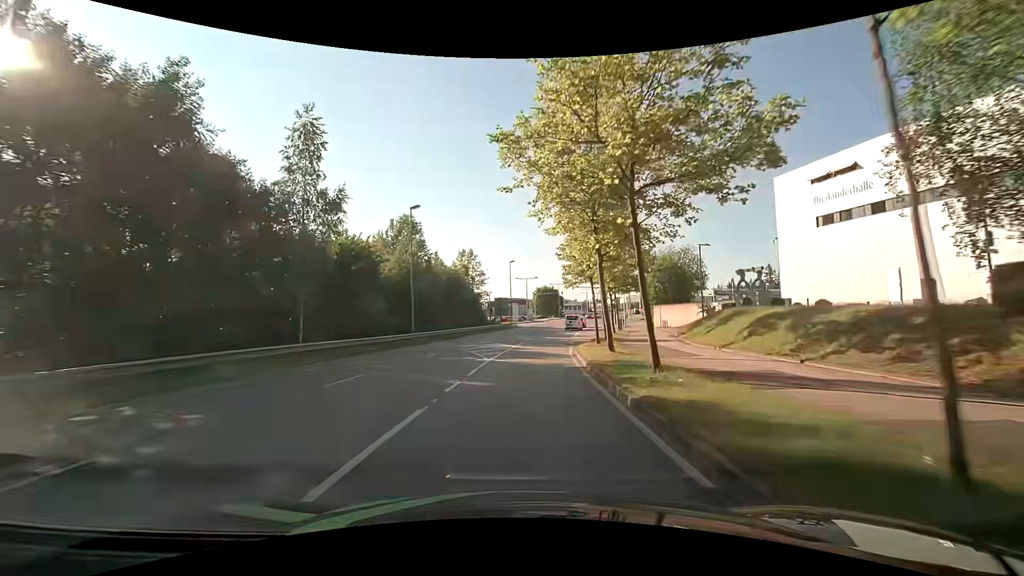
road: secondary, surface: asphalt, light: Day
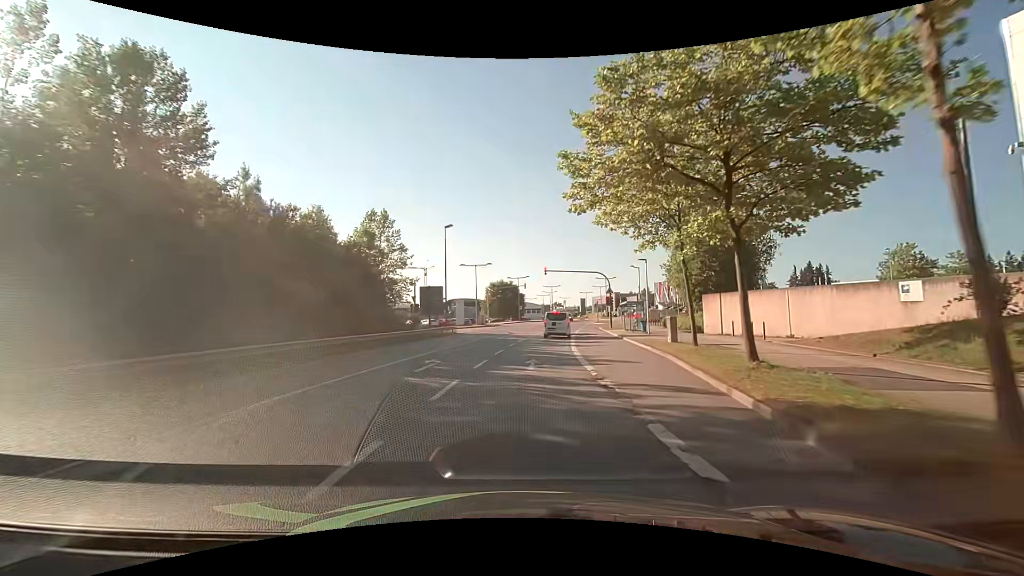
(+1.0, +29.9) m; +5°
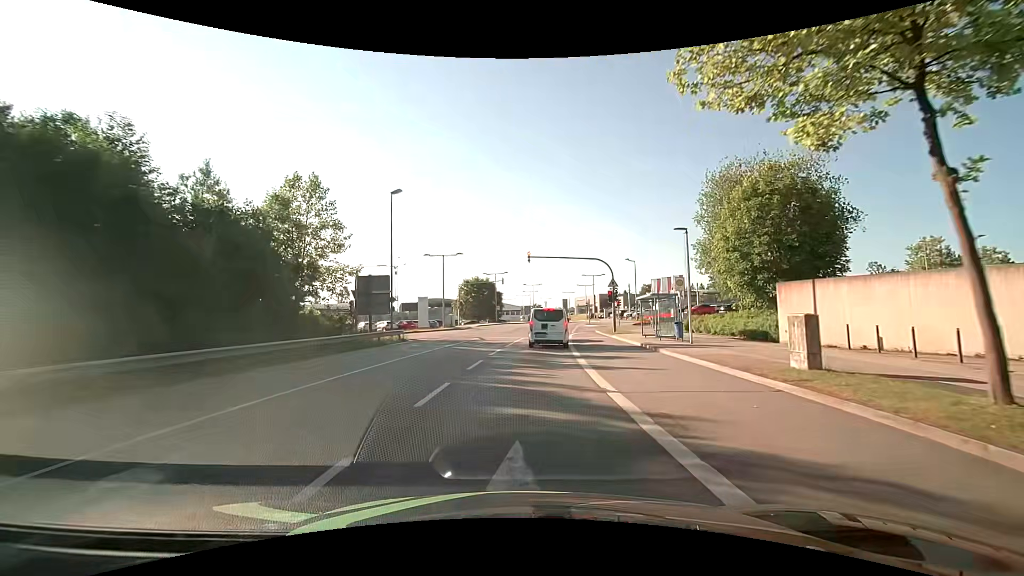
(+0.2, +12.3) m; +3°
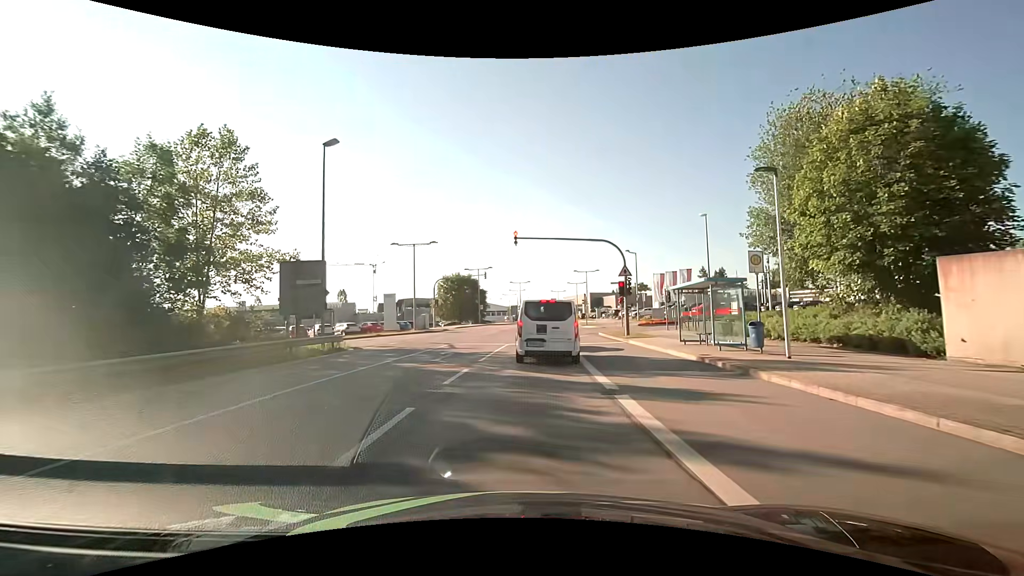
(0.0, +8.9) m; 0°
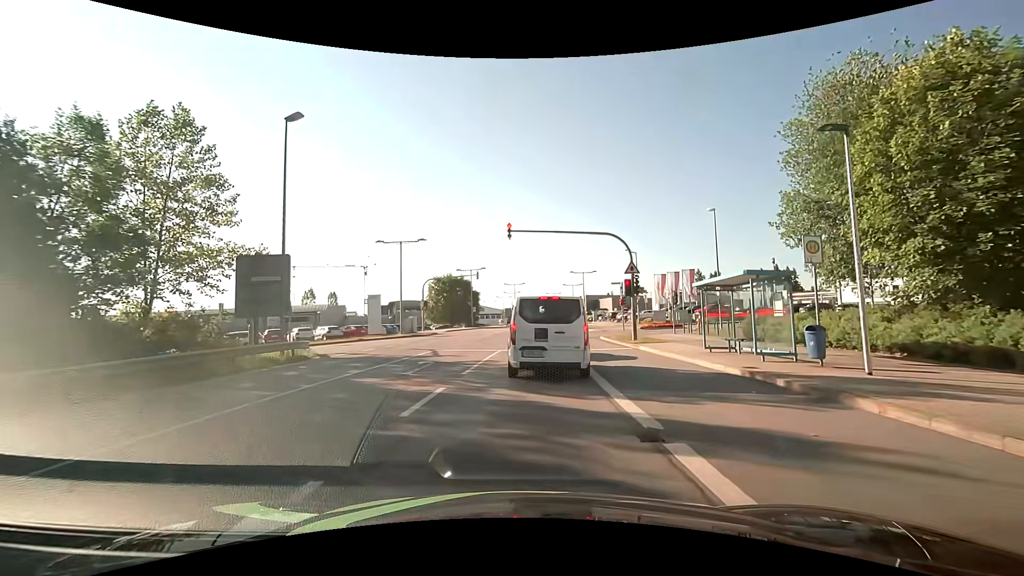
(+0.1, +3.2) m; +1°
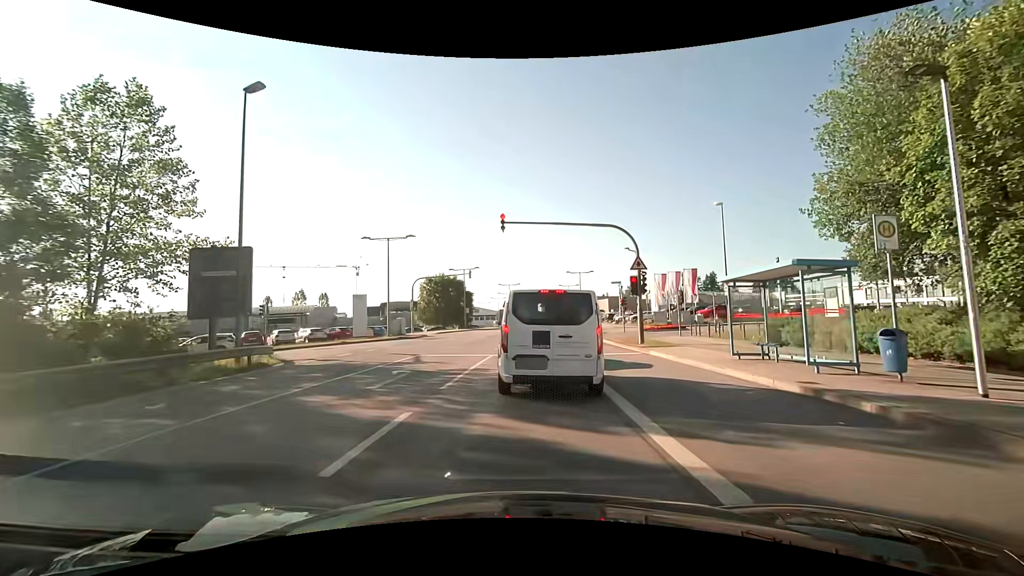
(0.0, +2.6) m; 0°
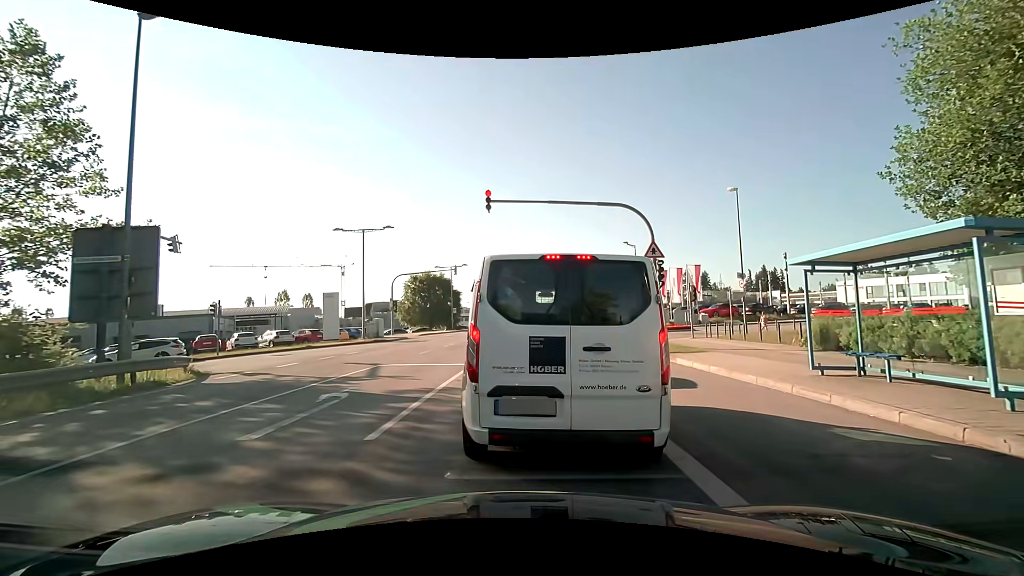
(+0.1, +4.1) m; +1°
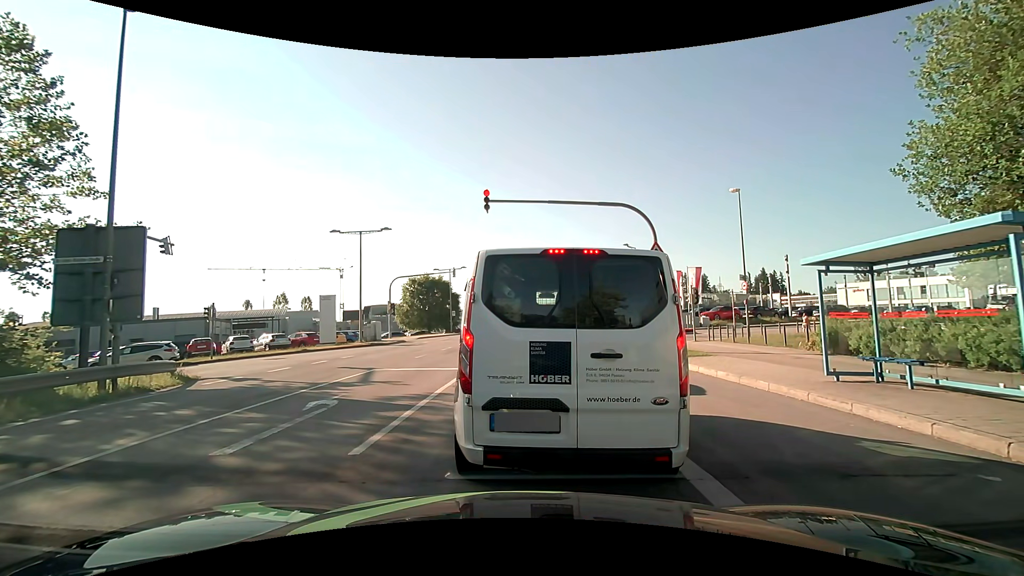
(0.0, +0.5) m; 0°
(0, +10) (0, +20) (+1, +30) (+2, +40) (+3, +50) (+4, +60) (+4, +70) (+5, +80) (+6, +90) (+6, +100) m
